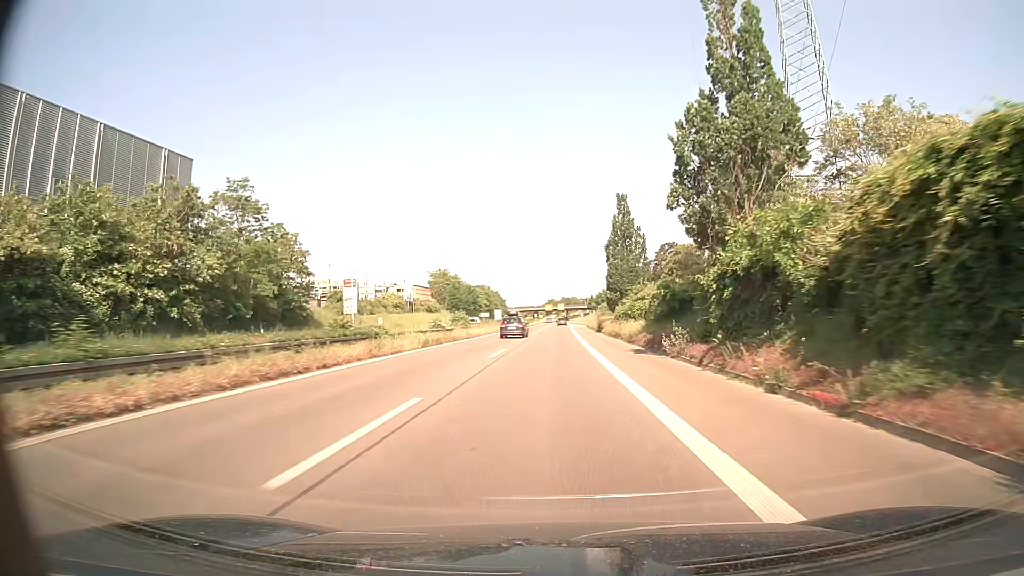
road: trunk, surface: asphalt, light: Day
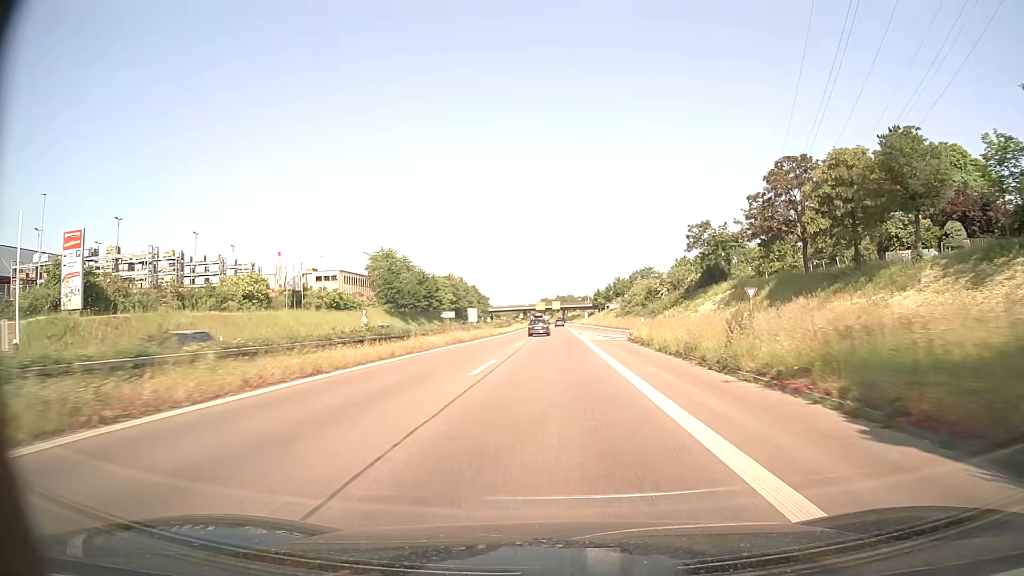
(+0.2, +60.8) m; 0°
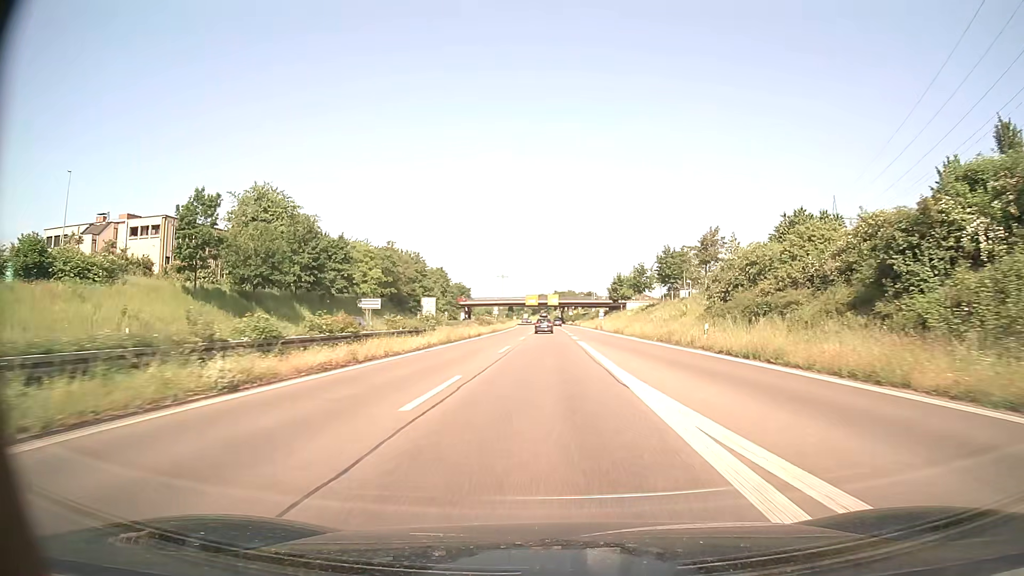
(+0.6, +60.7) m; 0°
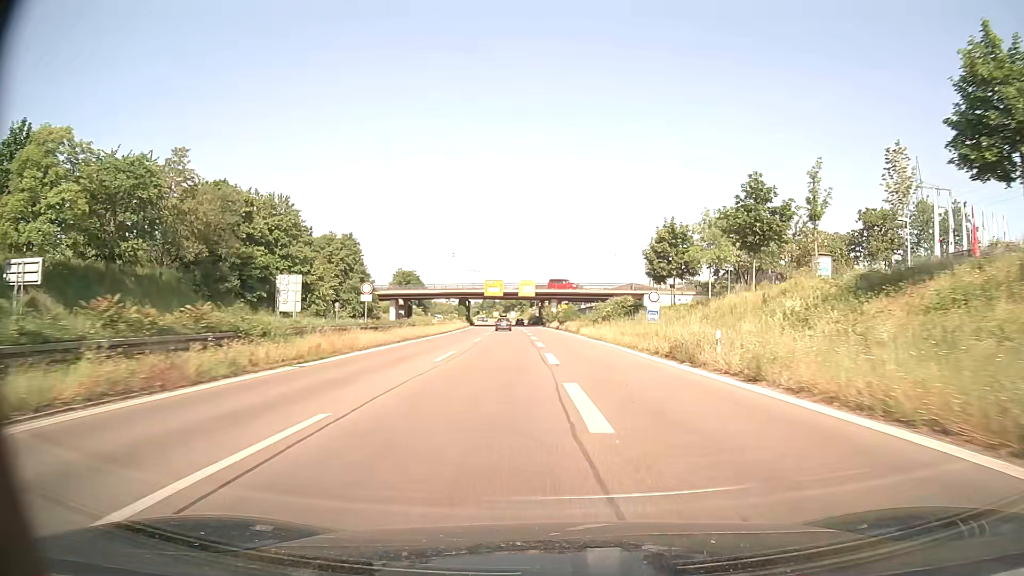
(+0.6, +60.7) m; +2°
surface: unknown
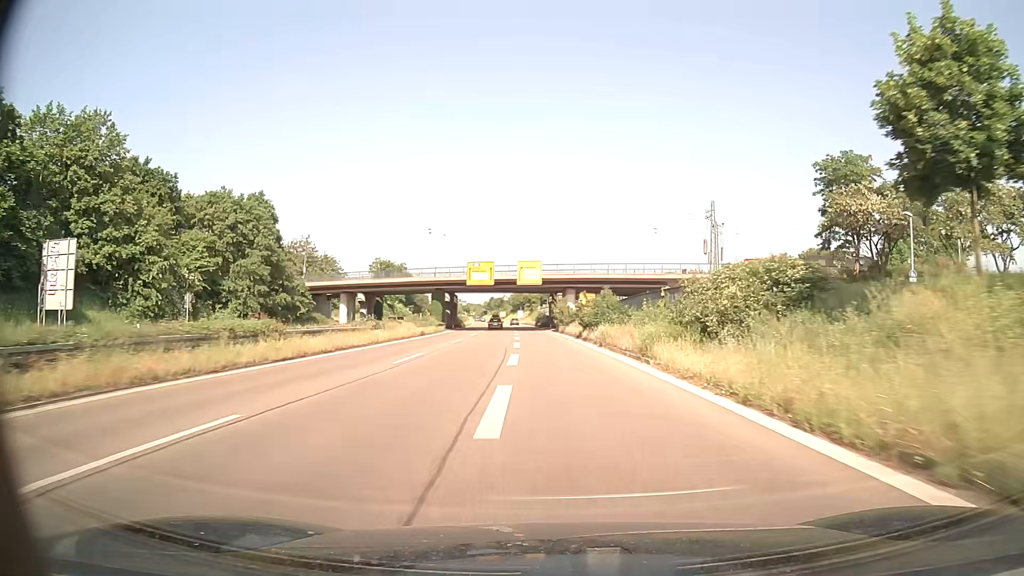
(-0.2, +36.5) m; -1°
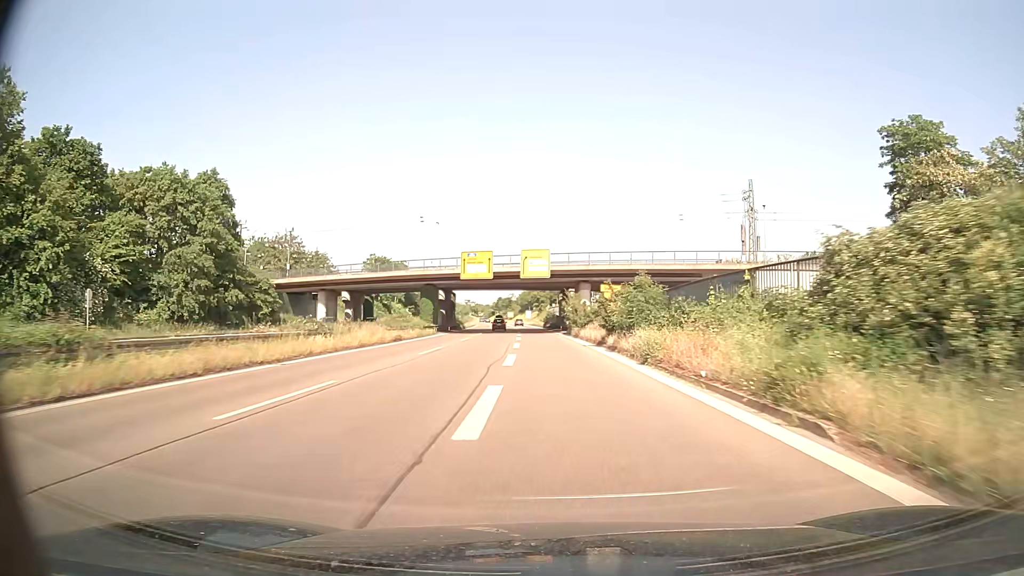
(-0.1, +12.2) m; -1°
